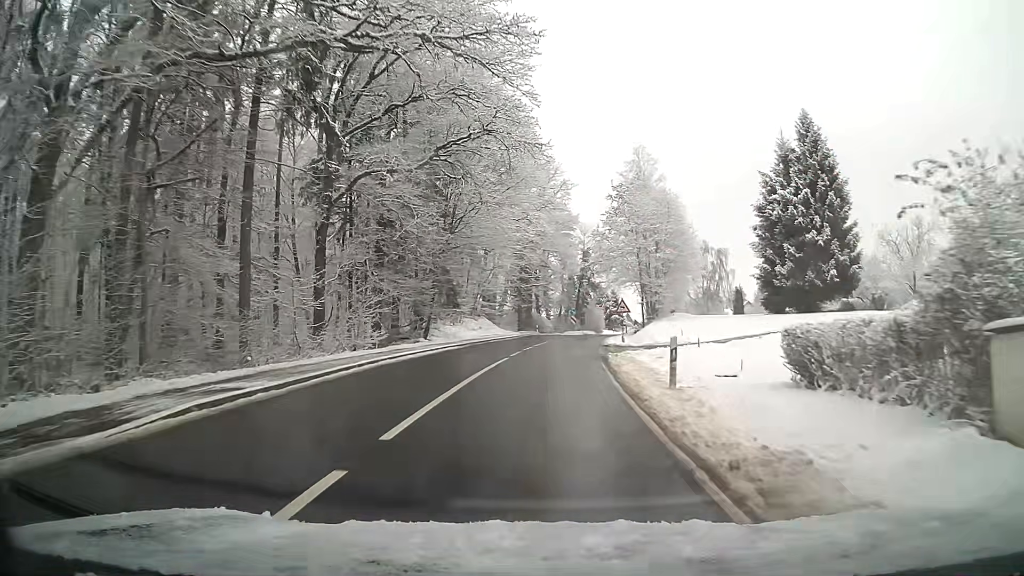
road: tertiary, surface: asphalt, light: Day
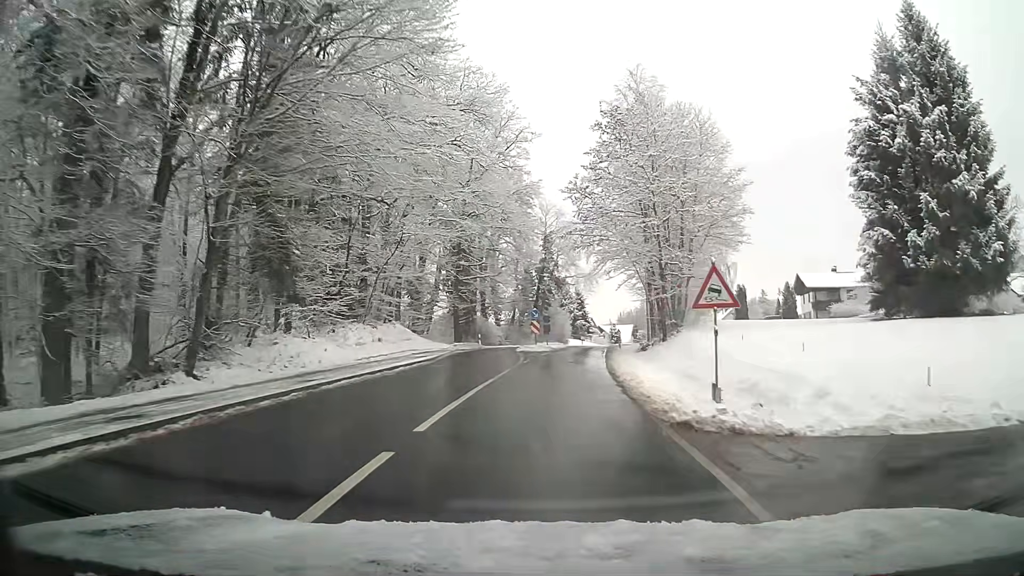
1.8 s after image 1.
(+0.8, +24.1) m; +4°
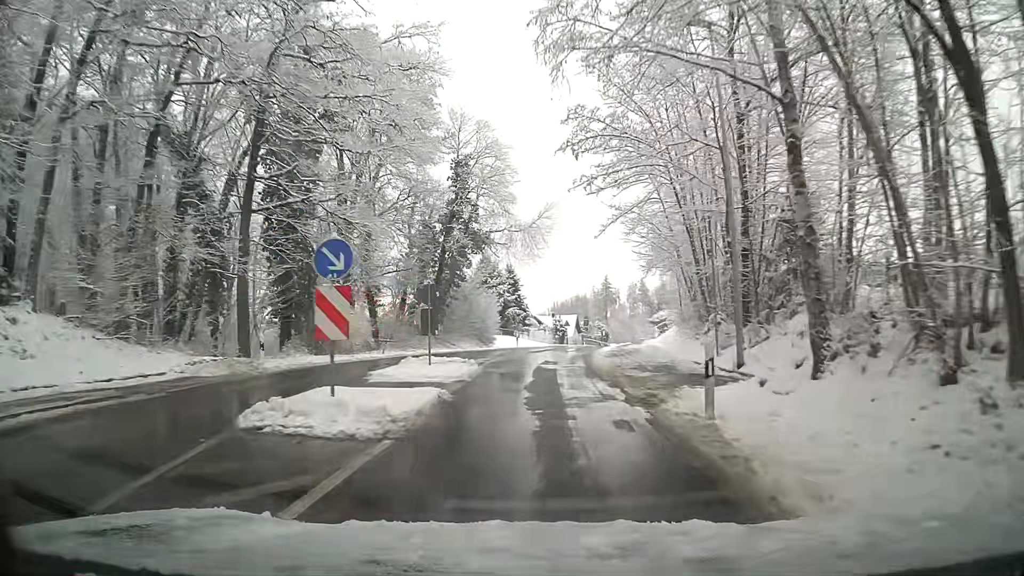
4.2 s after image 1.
(+1.5, +31.8) m; +5°
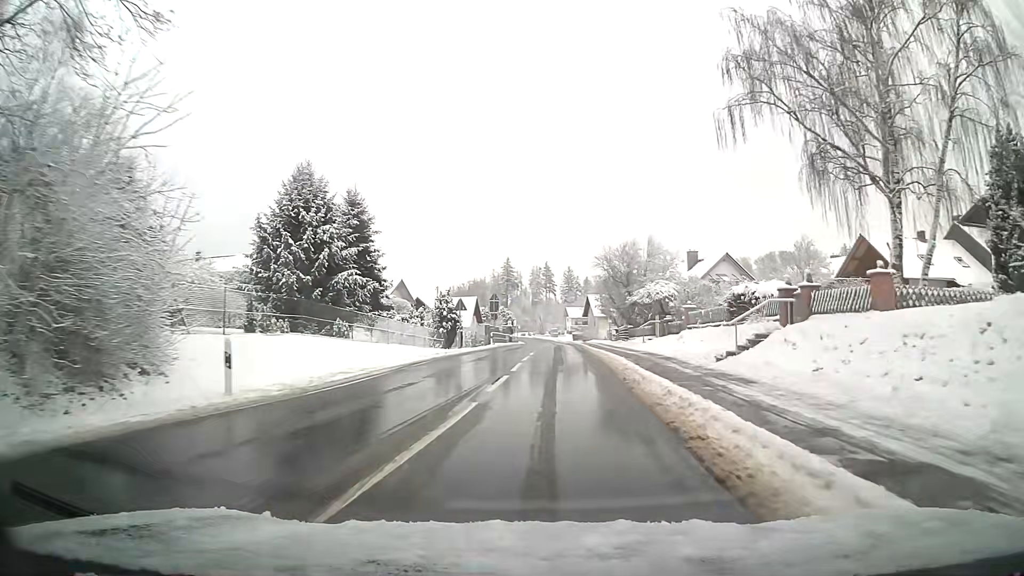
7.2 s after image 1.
(+2.9, +39.8) m; +10°
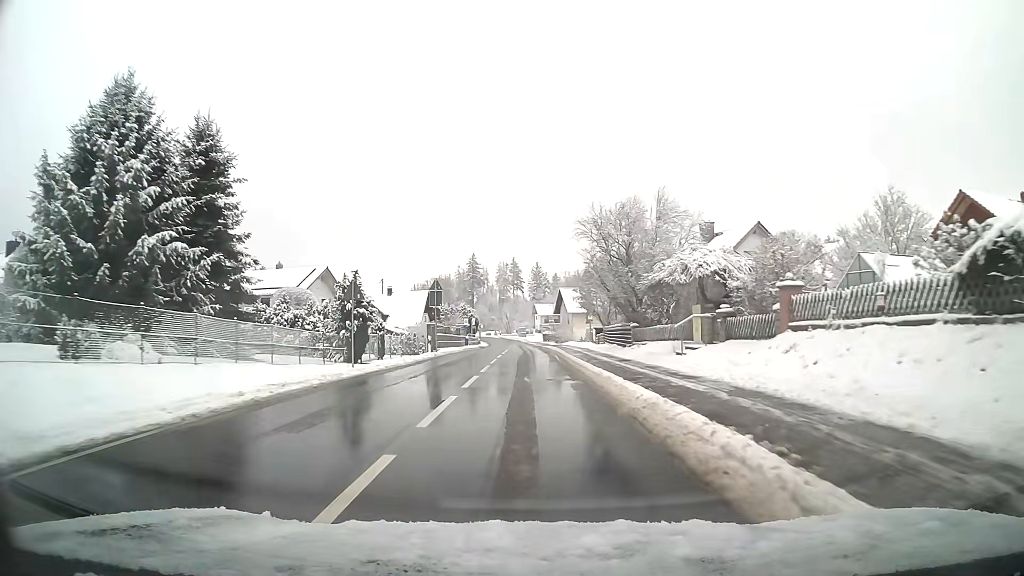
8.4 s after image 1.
(+0.4, +16.7) m; +2°
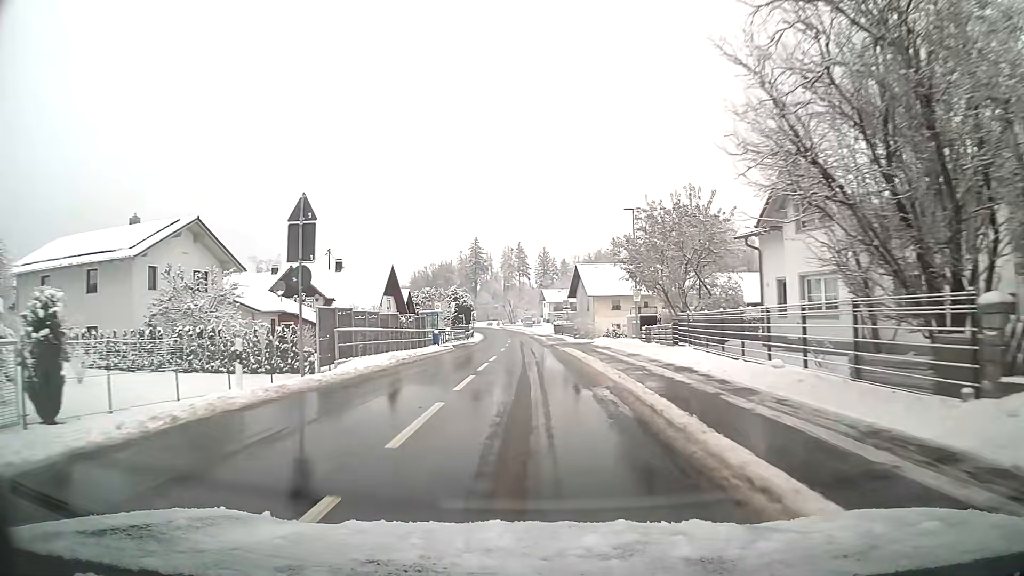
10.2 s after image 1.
(-0.1, +25.9) m; 0°
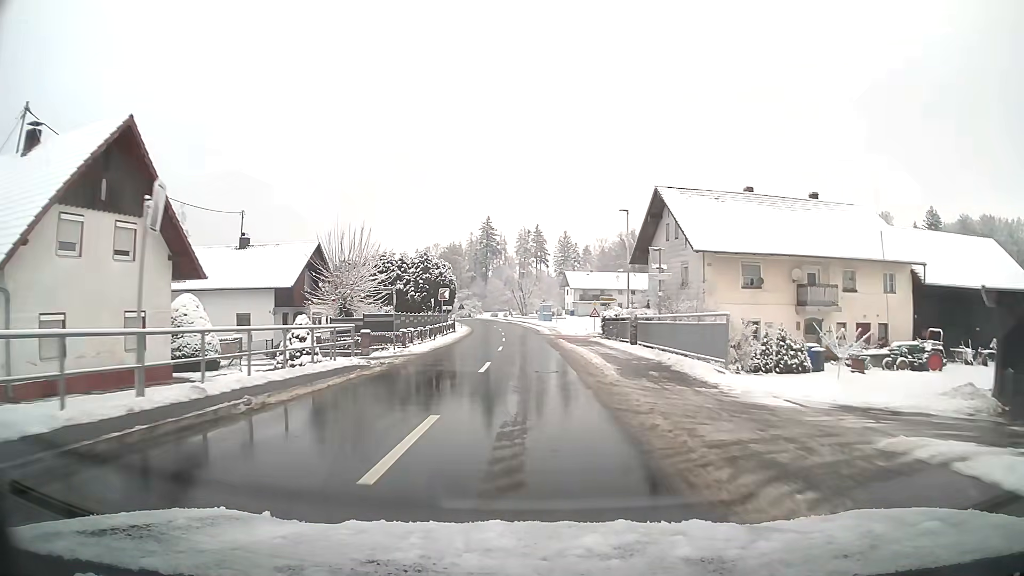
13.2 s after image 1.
(-0.7, +43.9) m; -2°
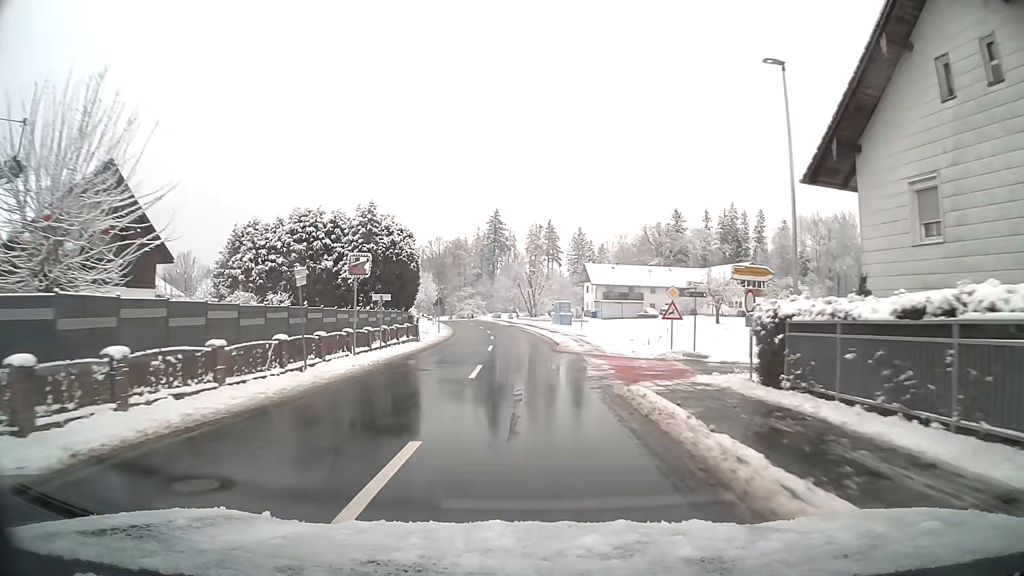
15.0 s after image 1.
(-0.2, +26.2) m; -1°
